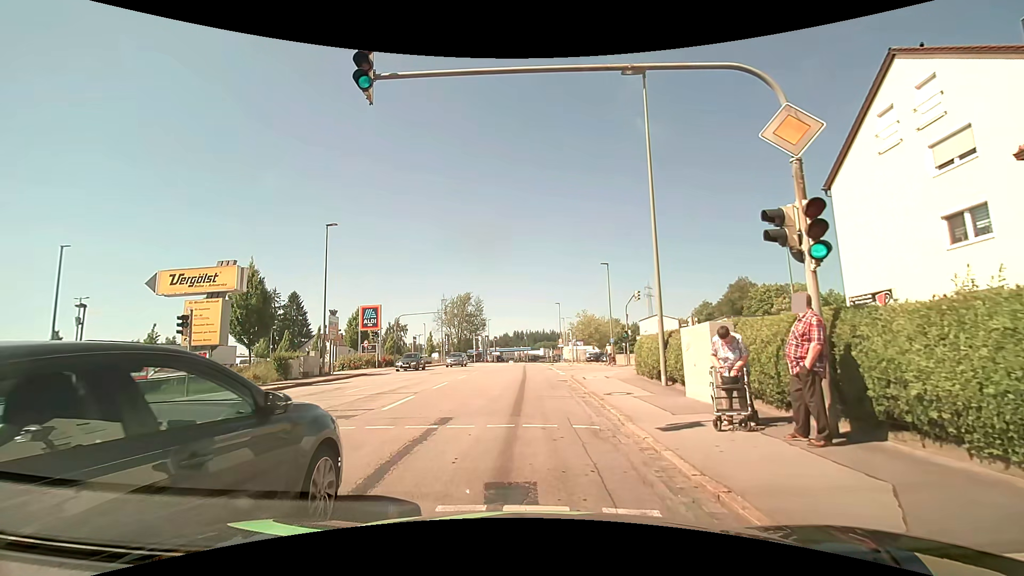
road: tertiary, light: Day
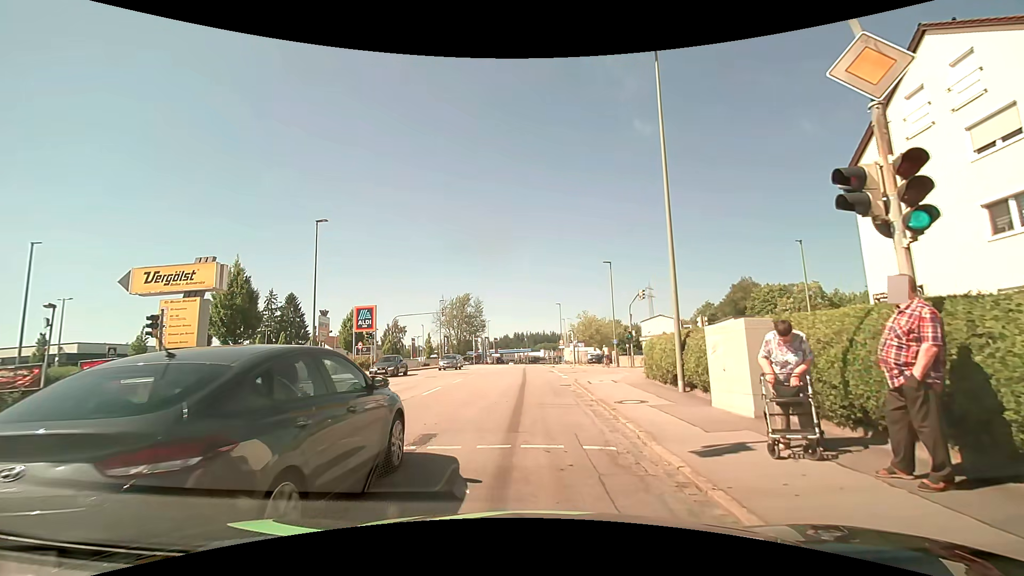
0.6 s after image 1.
(0.0, +1.7) m; +1°
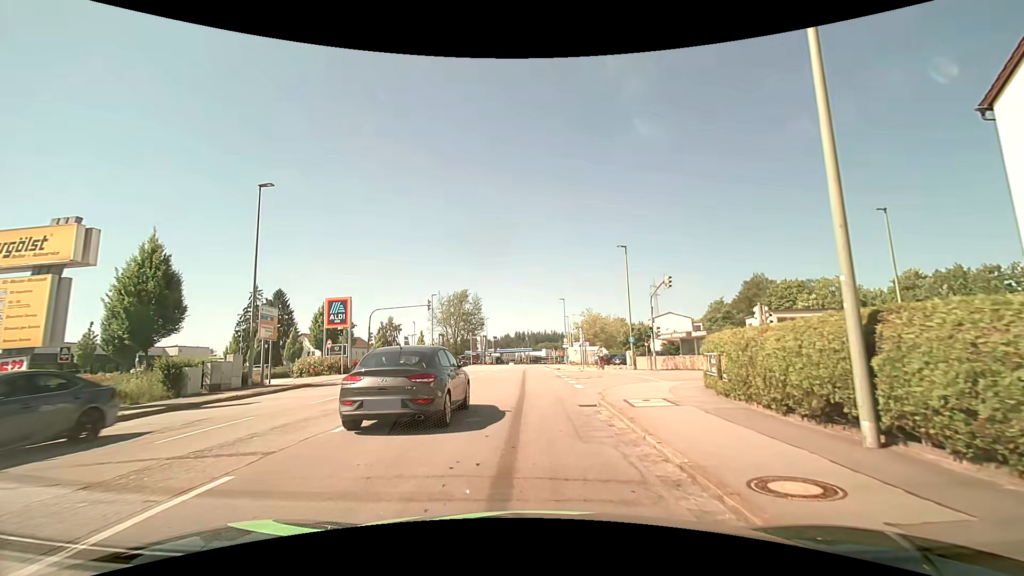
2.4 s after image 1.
(-0.1, +7.4) m; -1°
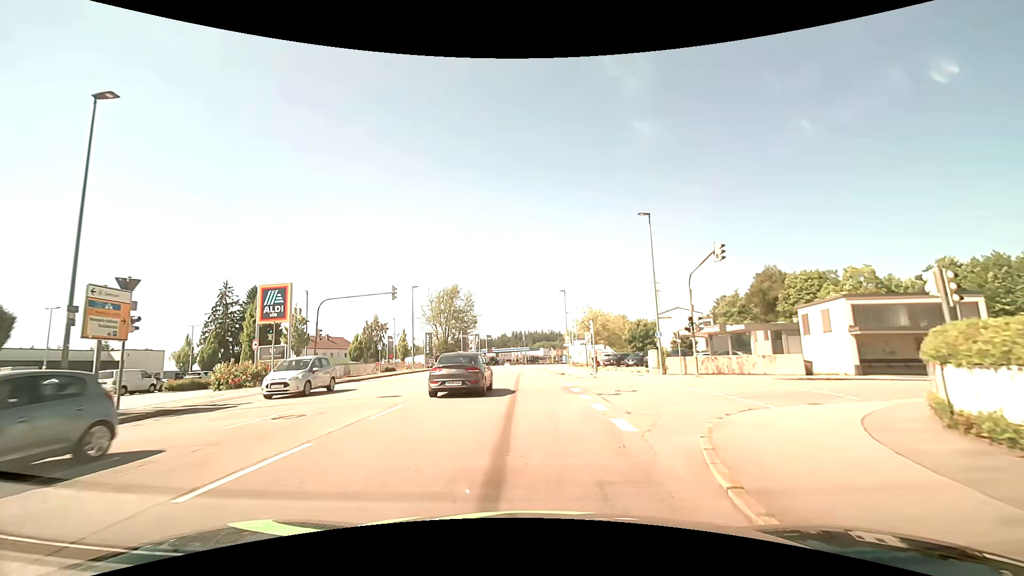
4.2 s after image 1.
(+0.1, +9.8) m; +1°
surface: asphalt
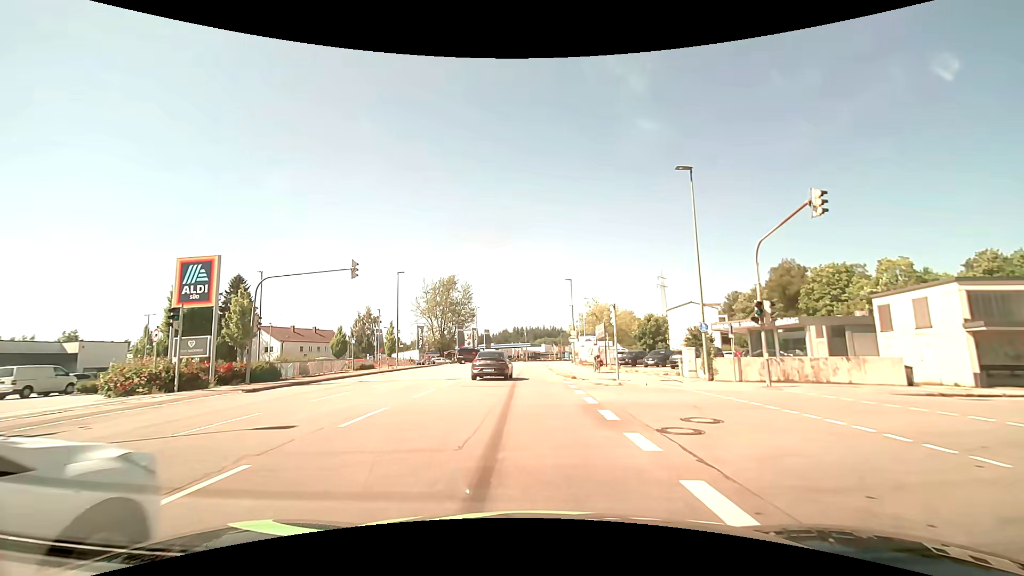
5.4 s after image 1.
(-0.1, +7.9) m; 0°
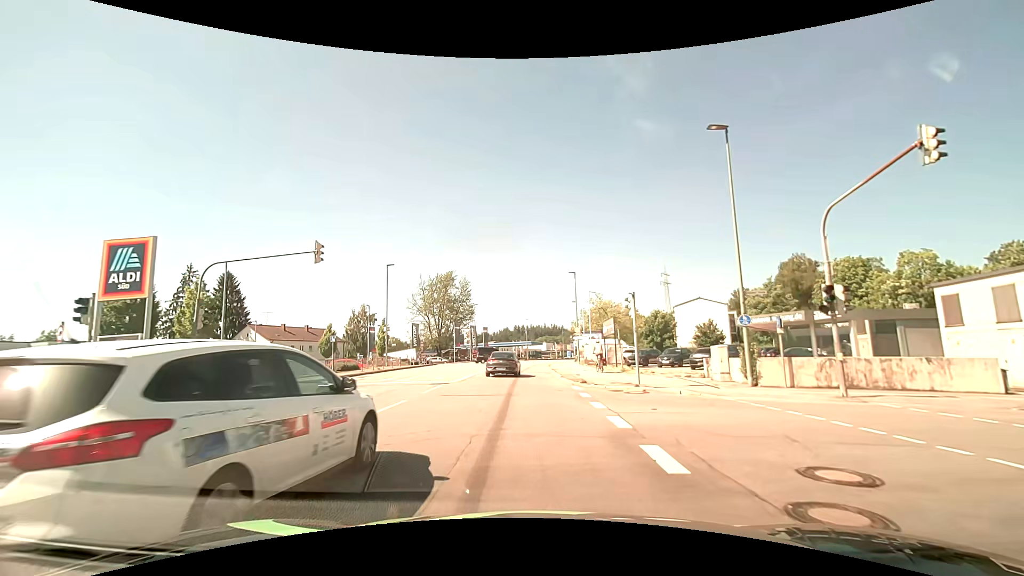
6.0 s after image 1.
(0.0, +4.4) m; -1°
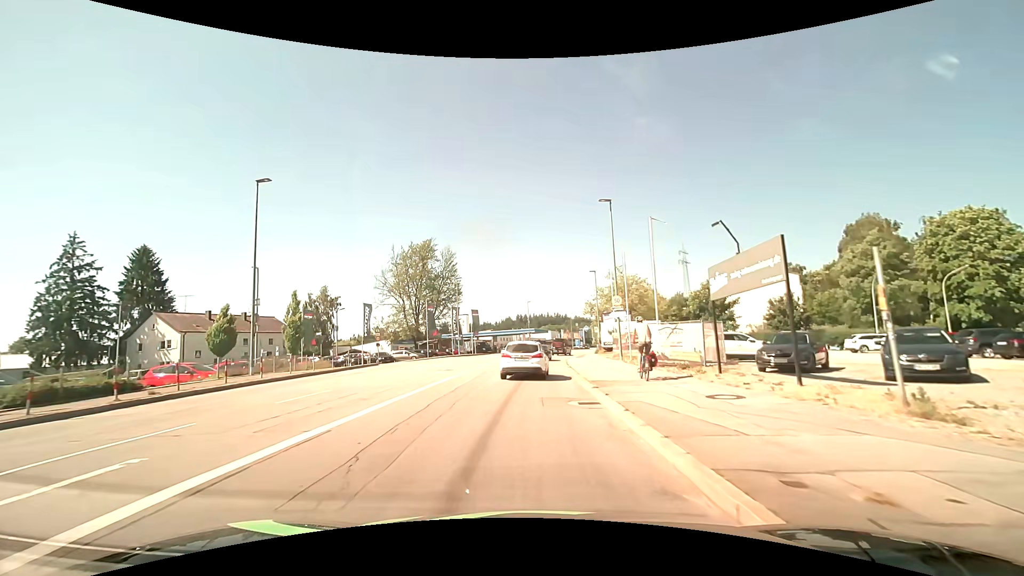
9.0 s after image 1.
(-0.1, +24.2) m; 0°
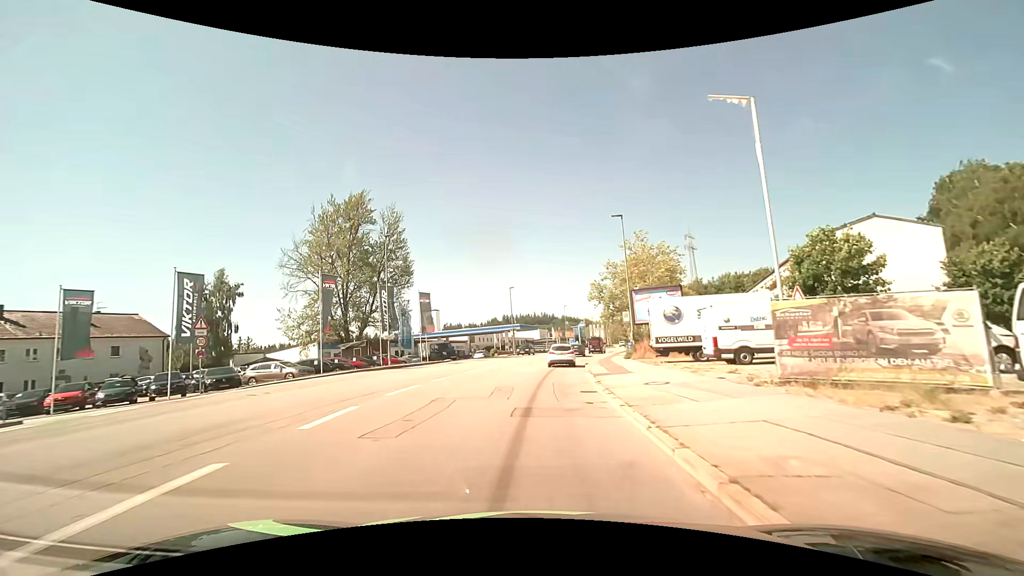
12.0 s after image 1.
(+0.3, +27.3) m; +2°
(0, +10) (0, +20) (+1, +30) (+2, +40) (+4, +50) (+6, +60) (+8, +69) (+10, +79) (+13, +89) (+15, +98) m
